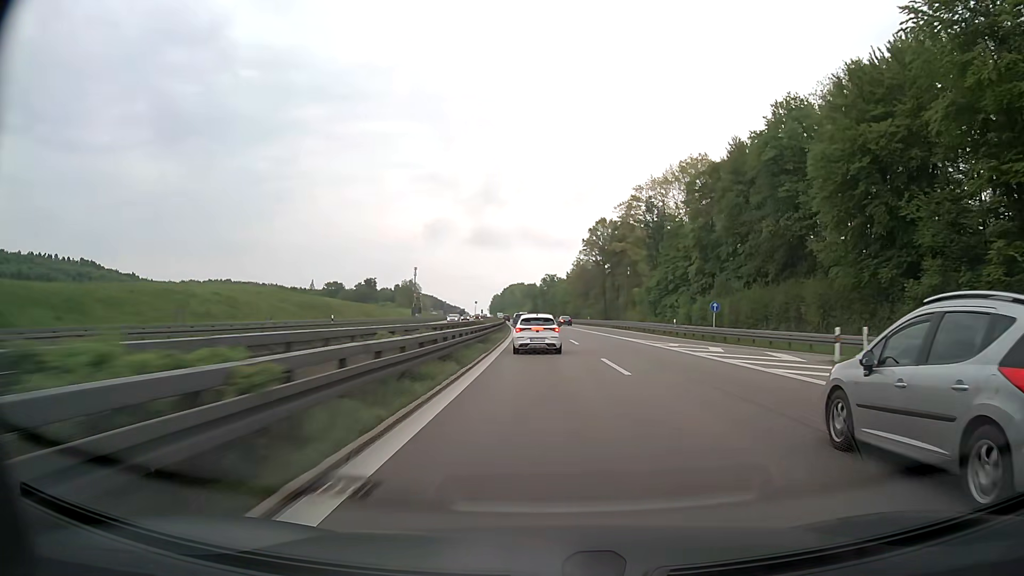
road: motorway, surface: asphalt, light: Day
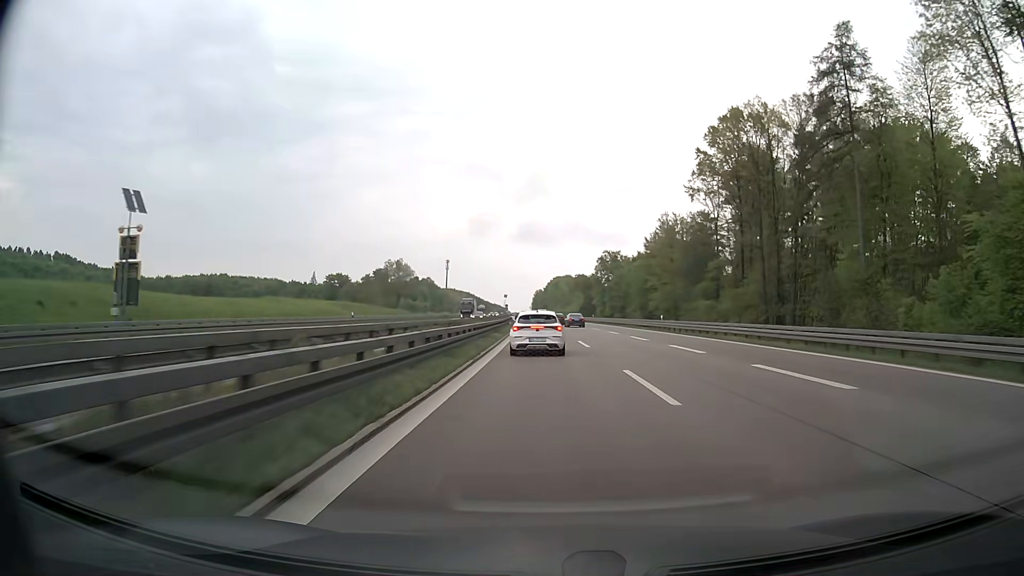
(-3.3, +94.7) m; -4°
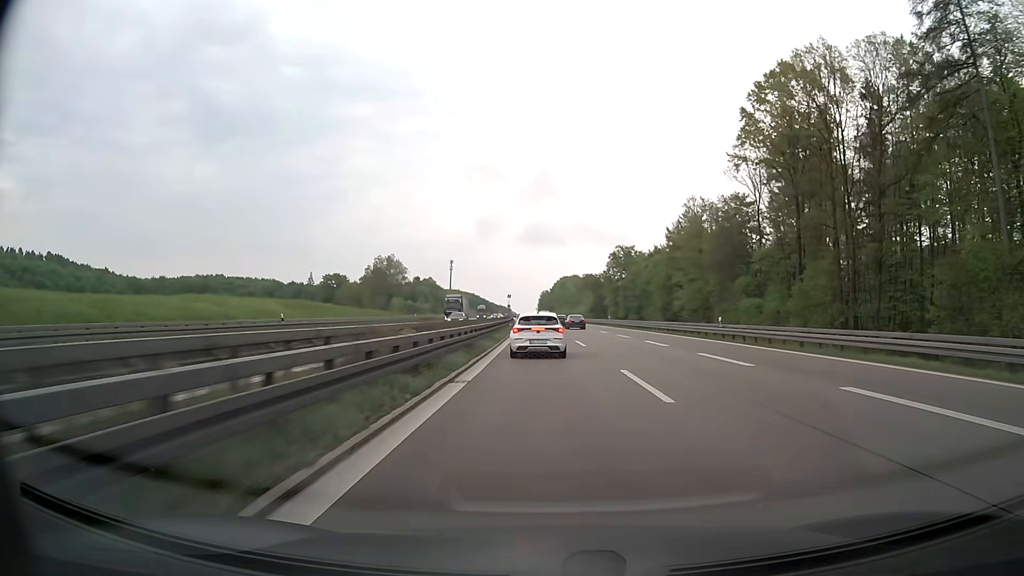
(-0.1, +17.4) m; -1°
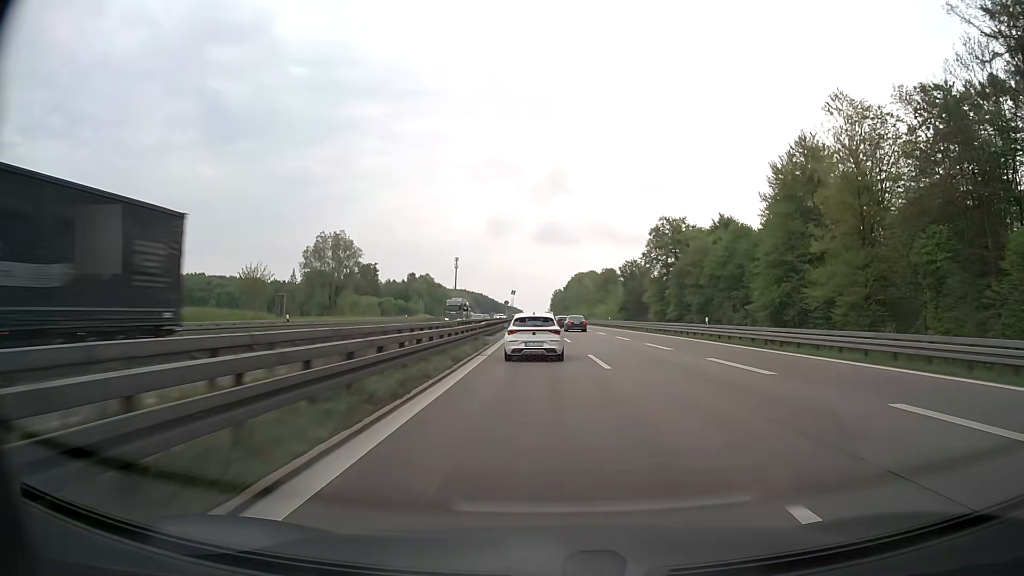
(-0.4, +50.2) m; -1°
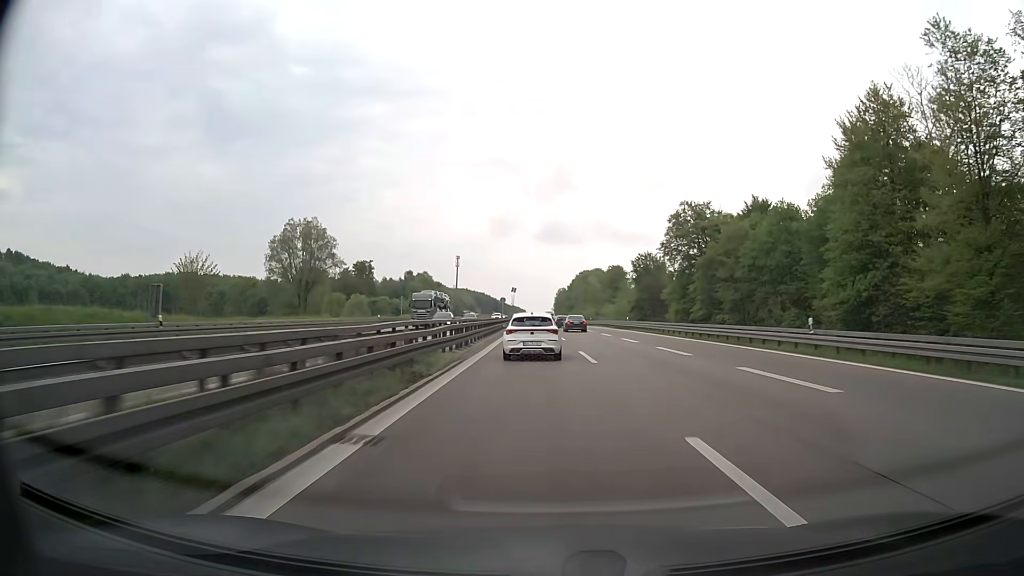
(-0.1, +16.1) m; 0°
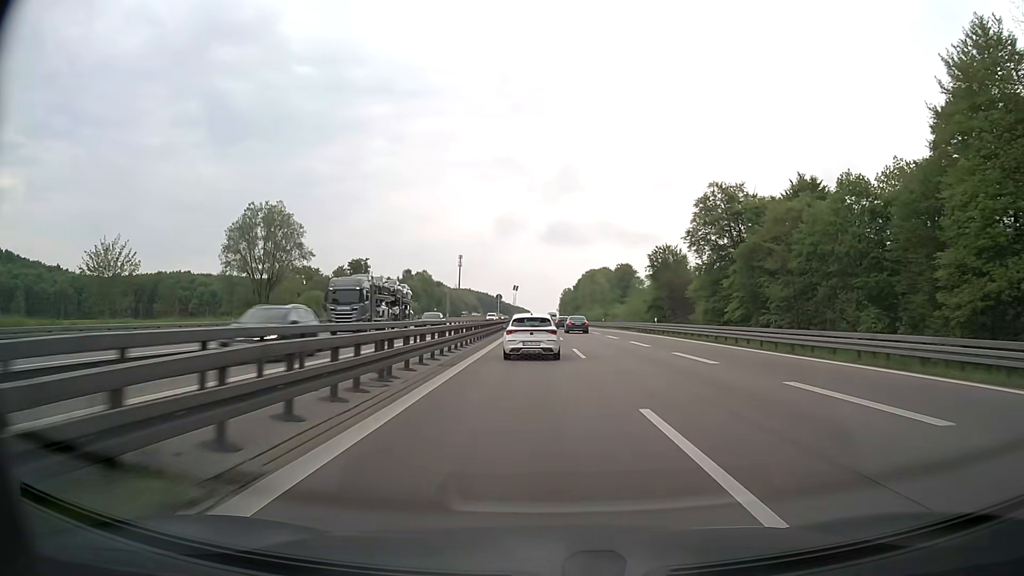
(0.0, +15.8) m; 0°
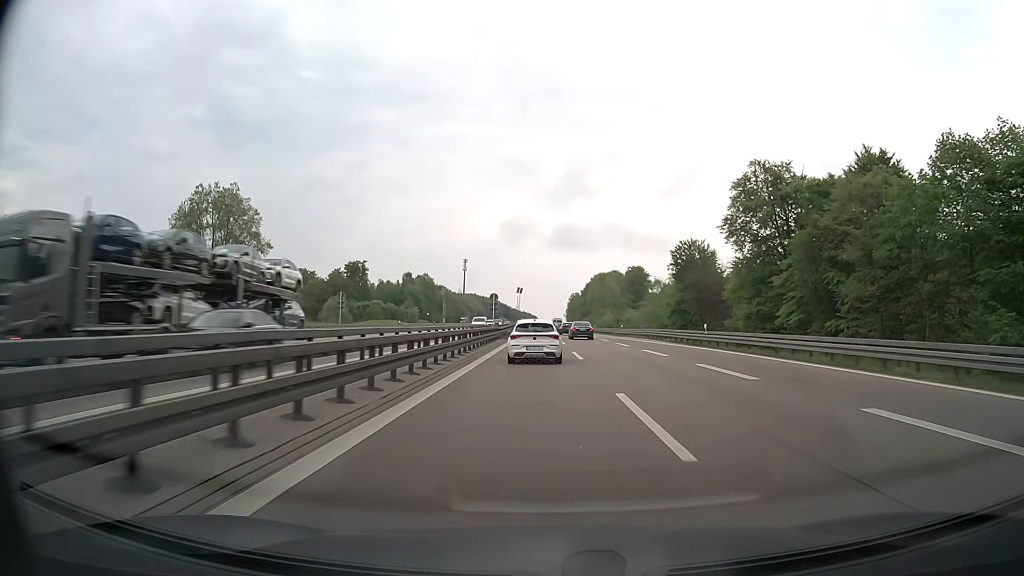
(-0.1, +15.7) m; -1°
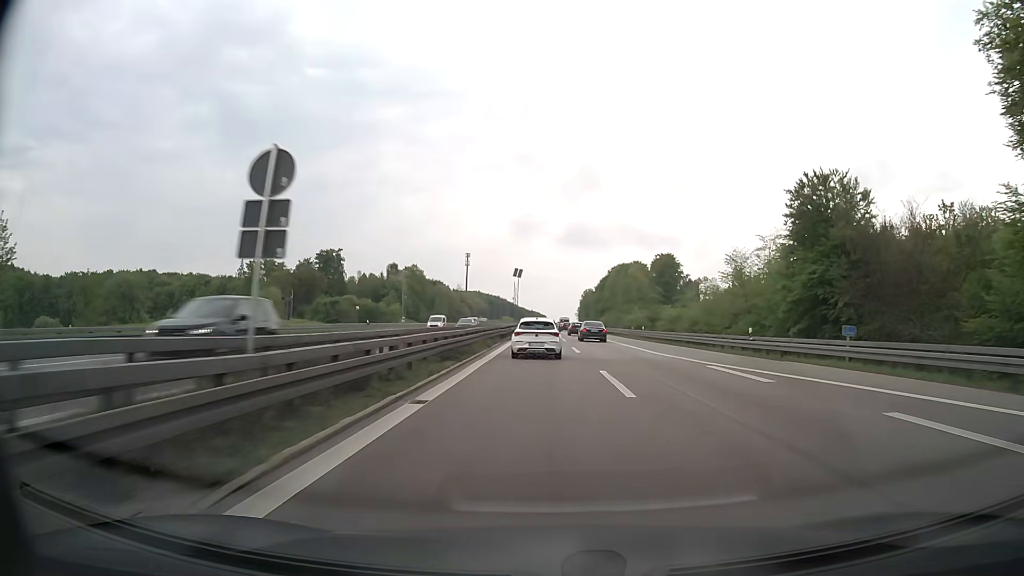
(-0.5, +48.8) m; -1°
(0, +10) (0, +20) (0, +30) (0, +40) (0, +50) (0, +60) (0, +70) (0, +80) (0, +90) (0, +100) m
